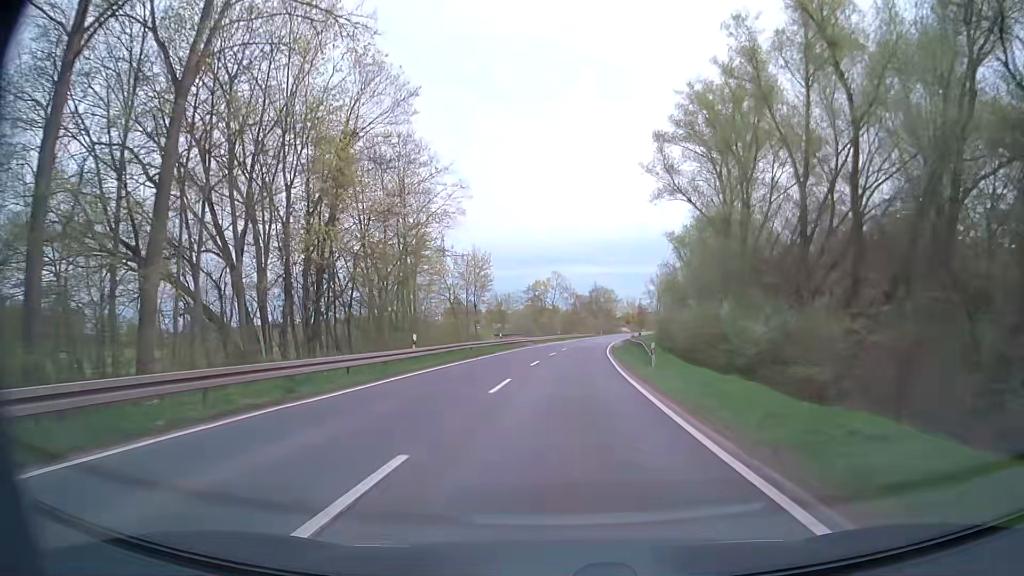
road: secondary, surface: asphalt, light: Day
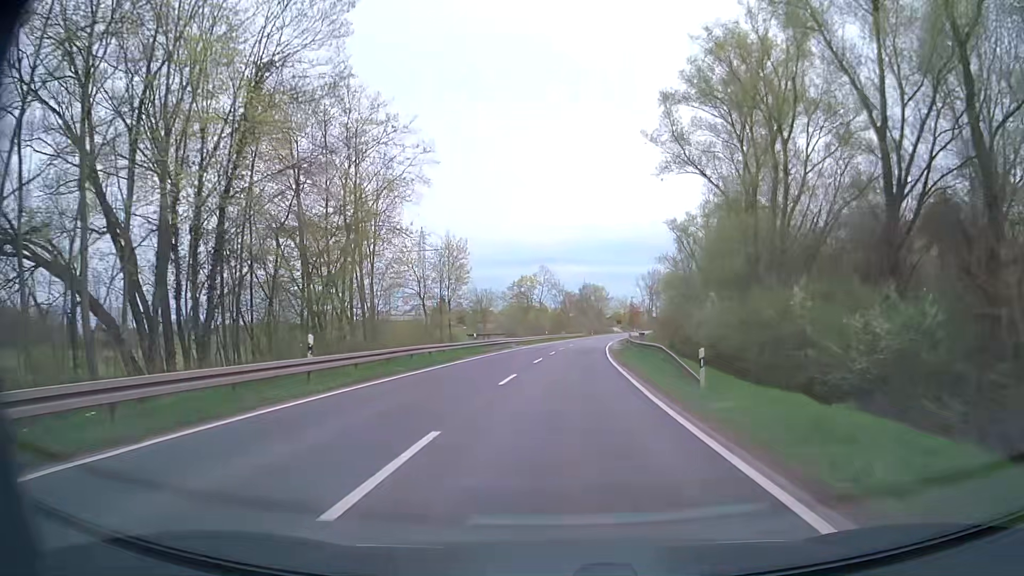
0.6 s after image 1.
(+0.1, +10.7) m; +1°
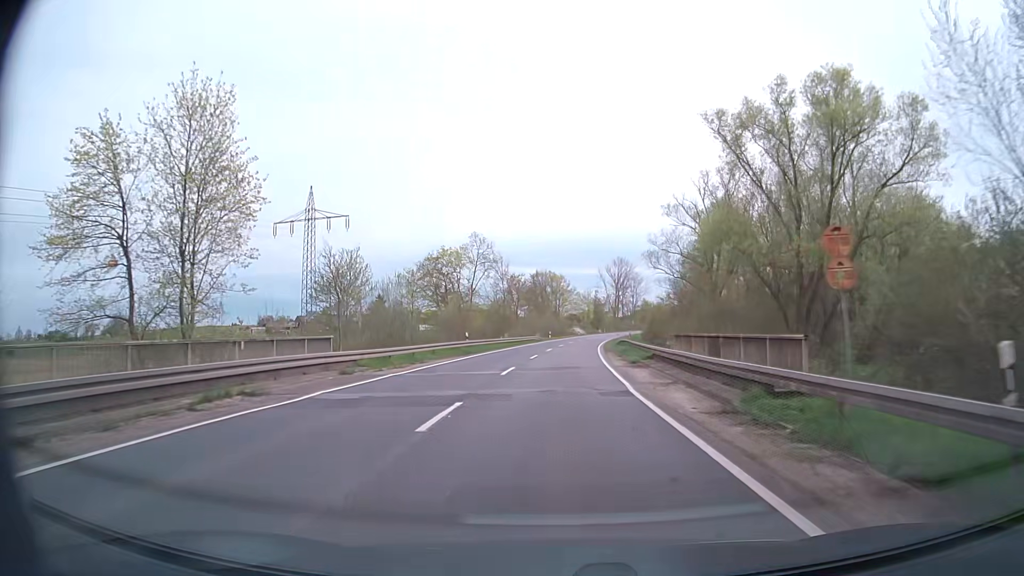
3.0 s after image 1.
(+1.4, +42.9) m; +4°
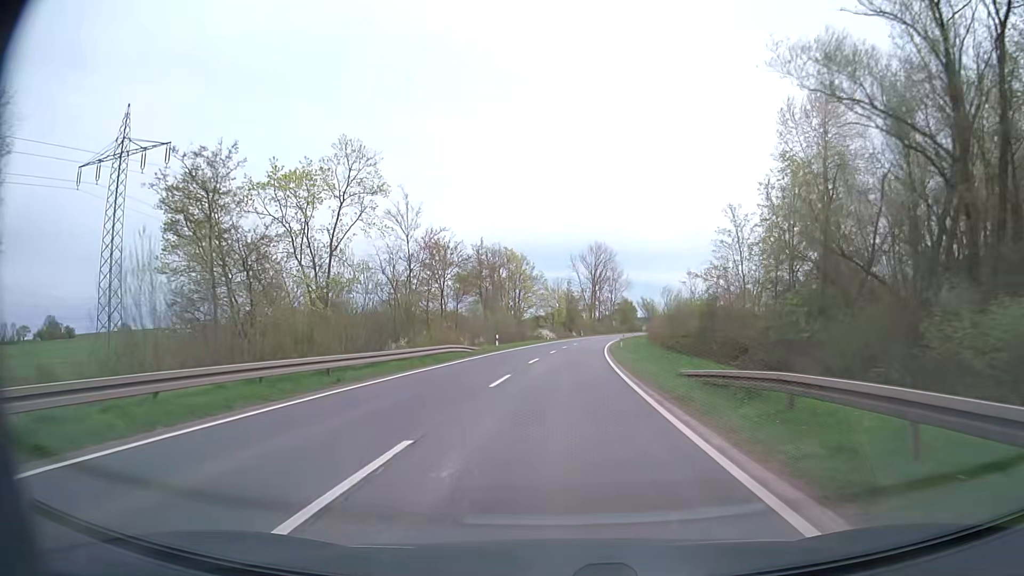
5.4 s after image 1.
(+1.1, +42.9) m; +3°
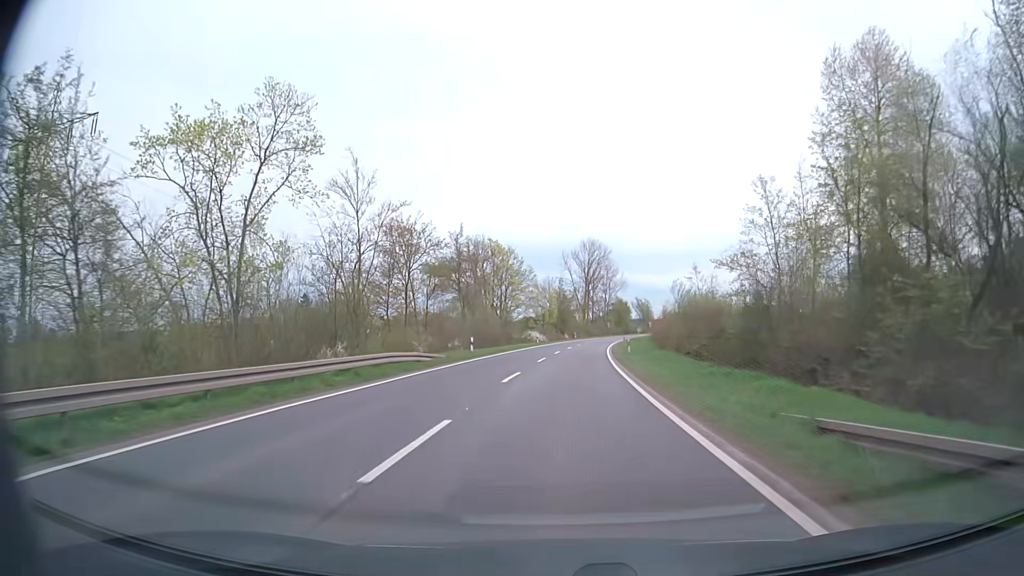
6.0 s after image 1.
(+0.1, +10.7) m; +1°
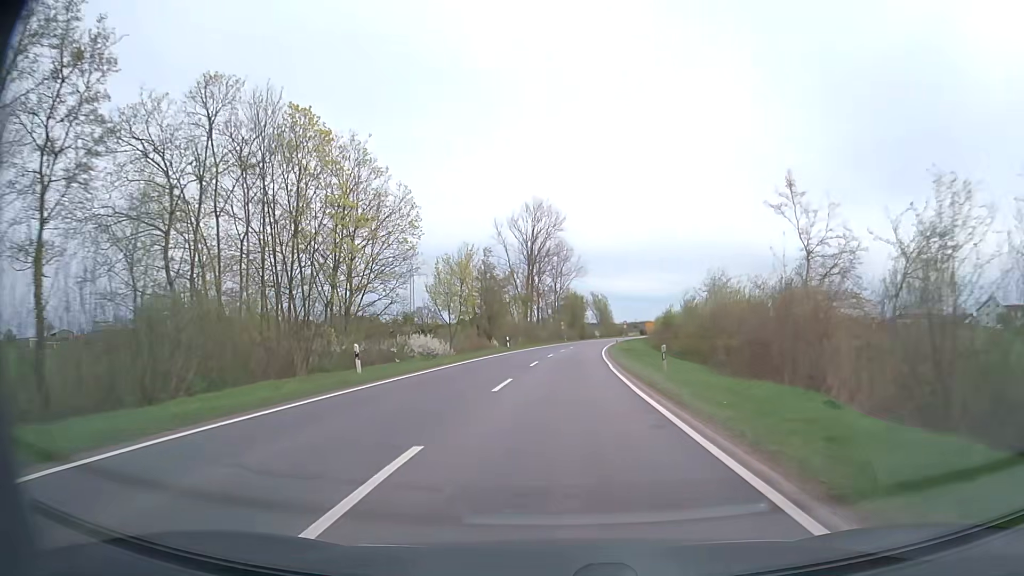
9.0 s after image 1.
(+2.4, +53.6) m; +5°
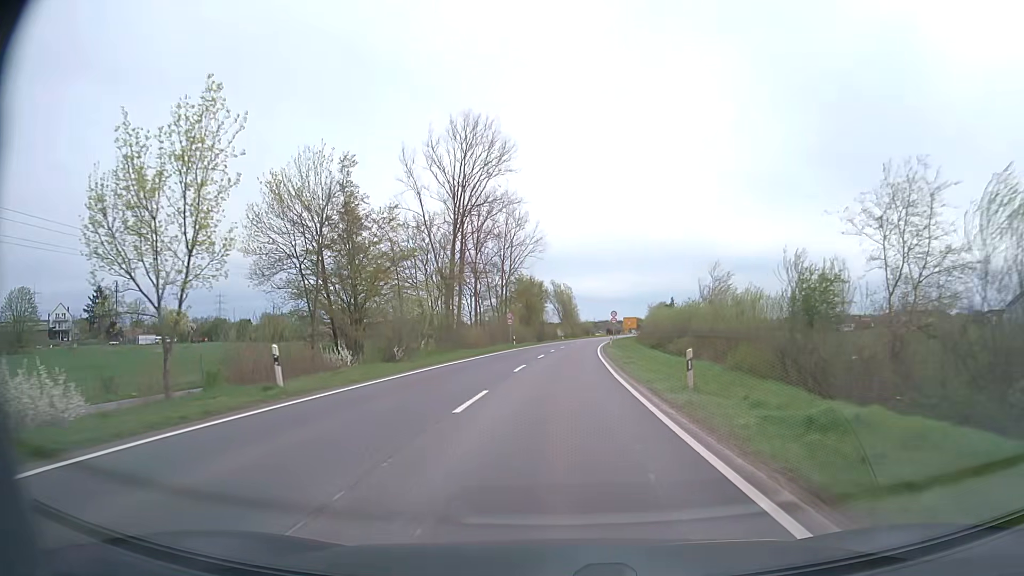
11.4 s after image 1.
(+1.2, +42.9) m; +3°
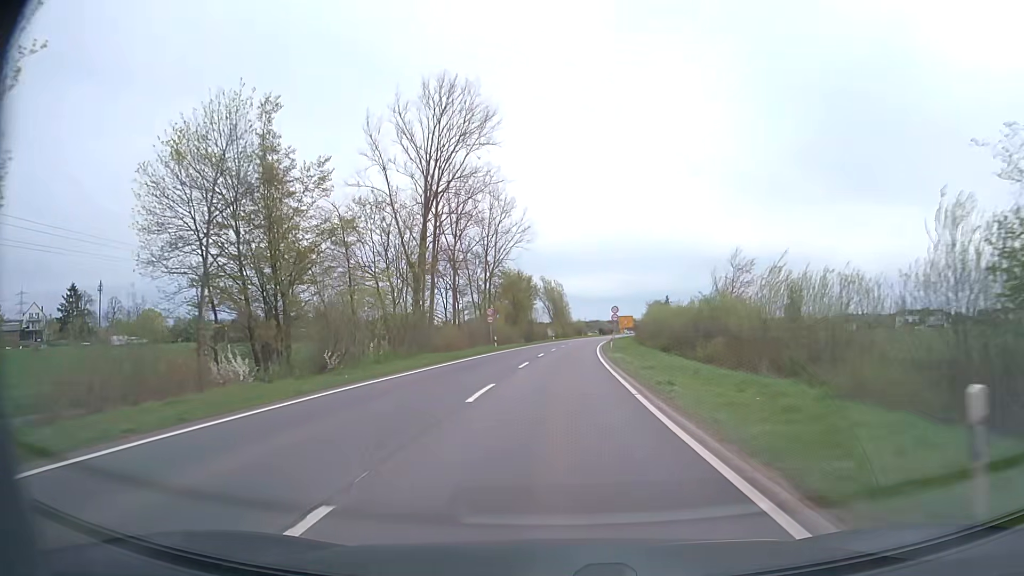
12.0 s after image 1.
(+0.1, +10.7) m; +1°
(0, +10) (0, +20) (+1, +30) (+1, +40) (+1, +50) (+2, +60) (+3, +70) (+4, +80) (+5, +90) (+6, +100) m
